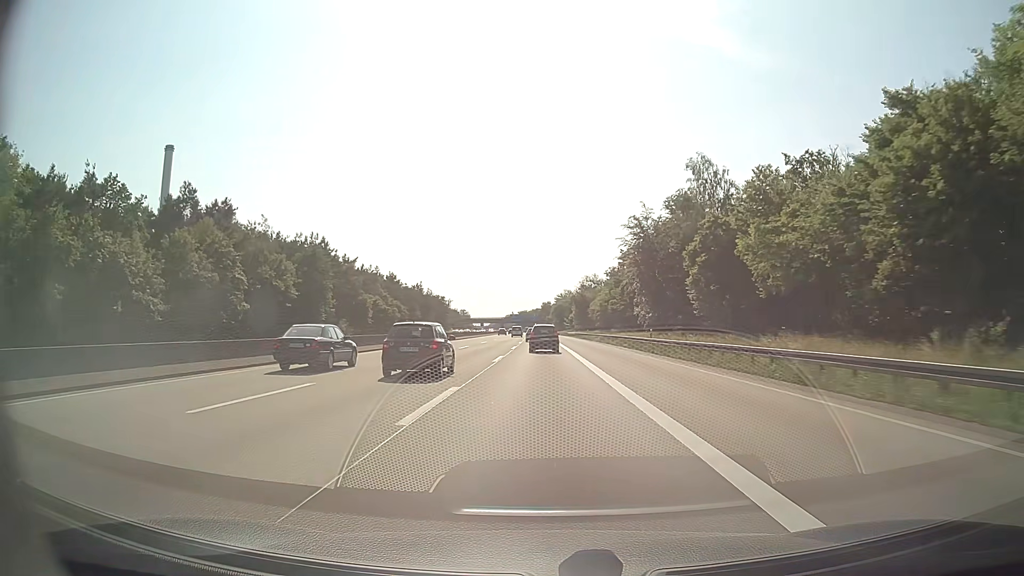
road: motorway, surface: asphalt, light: Day
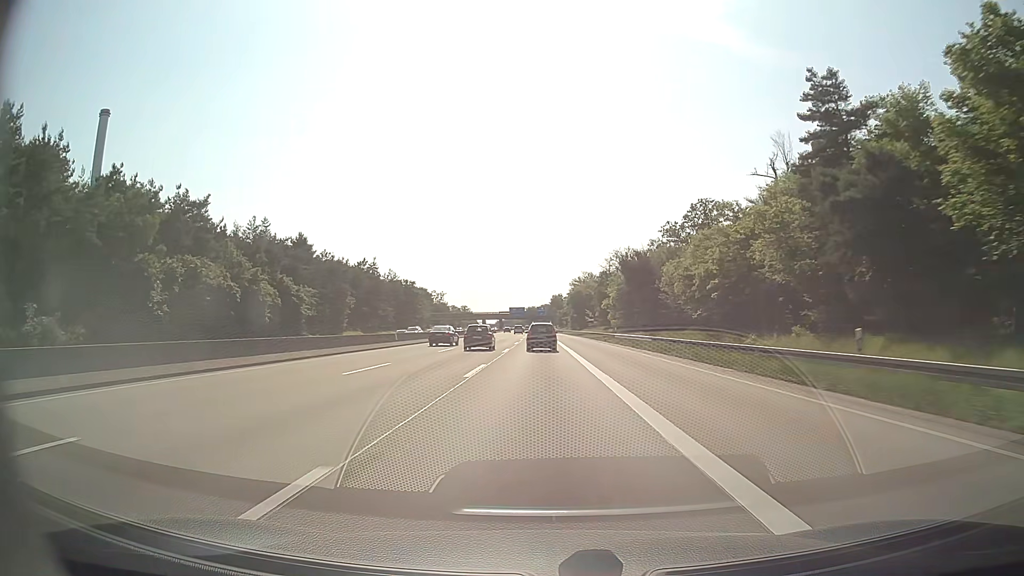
(-0.4, +81.3) m; -1°
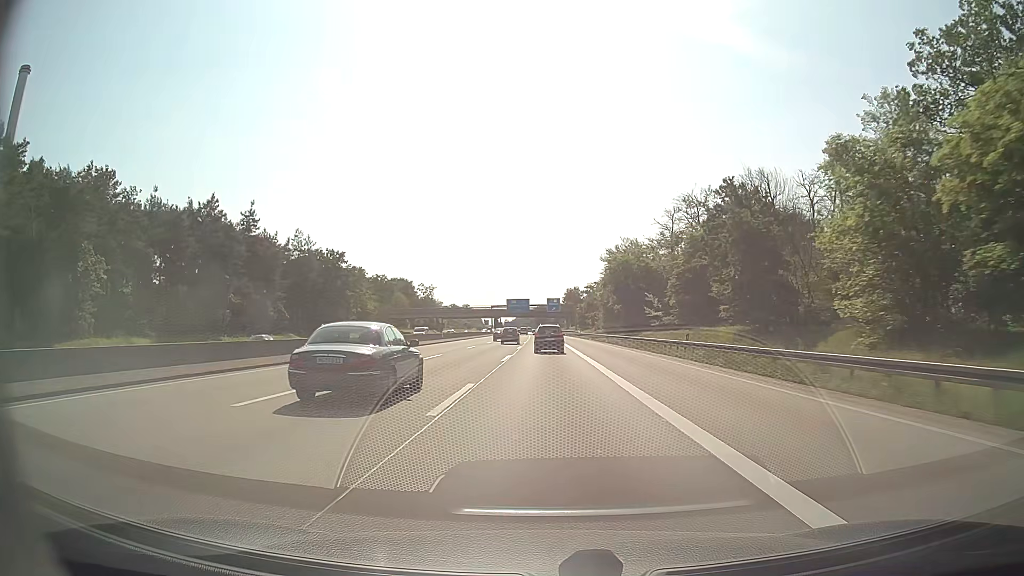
(-0.9, +80.3) m; -1°
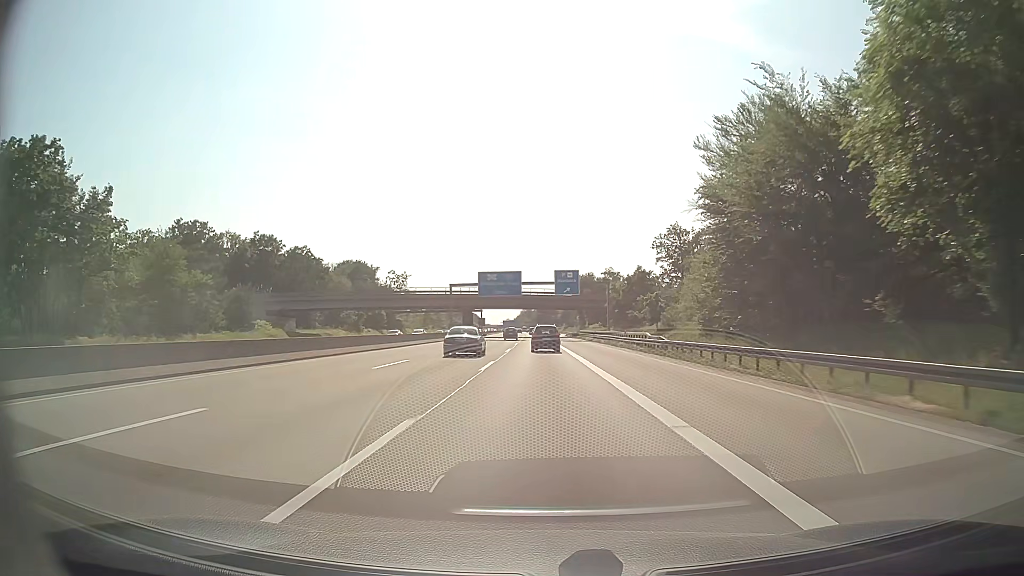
(0.0, +79.6) m; 0°
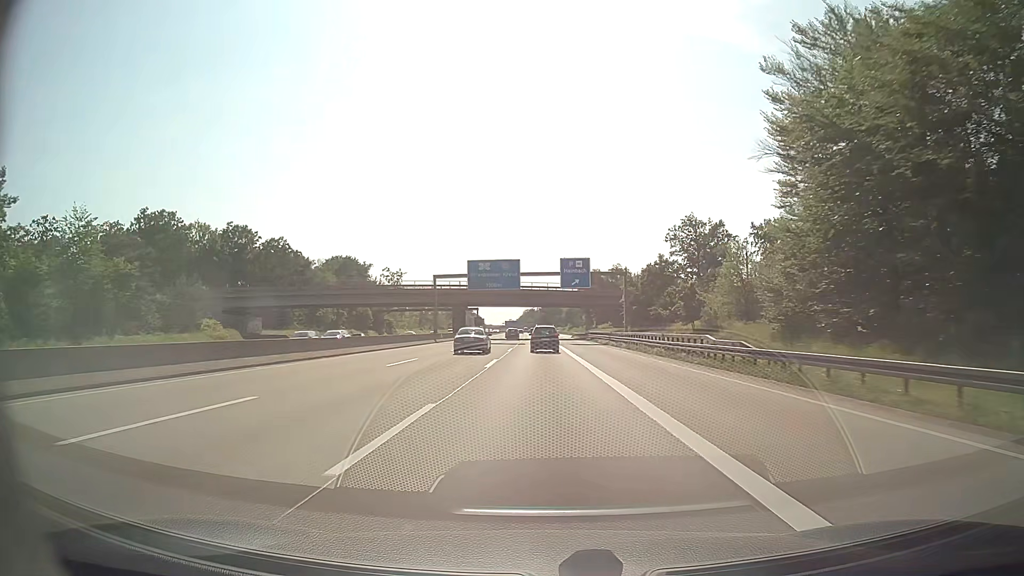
(0.0, +15.9) m; 0°
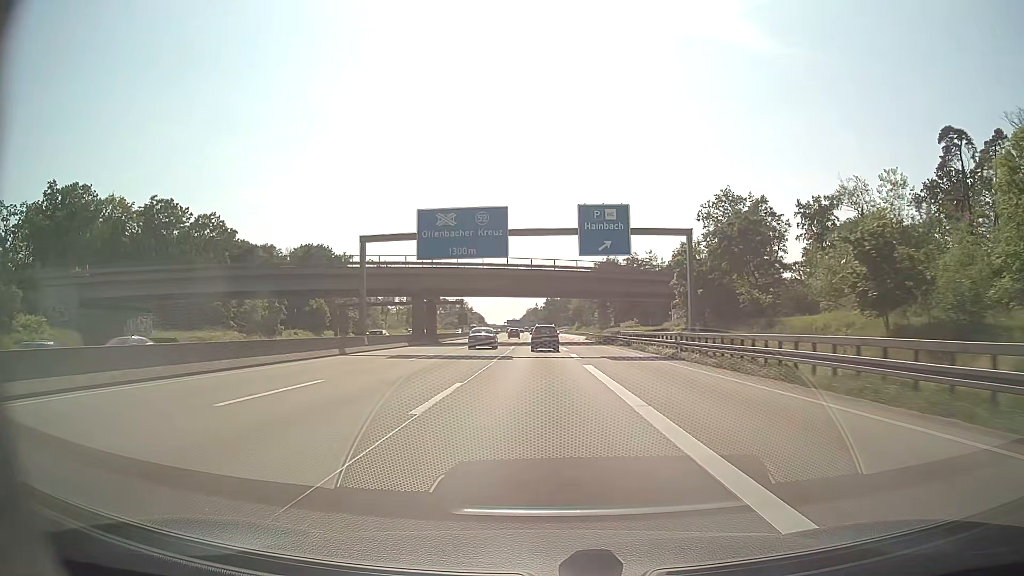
(-0.1, +31.8) m; 0°
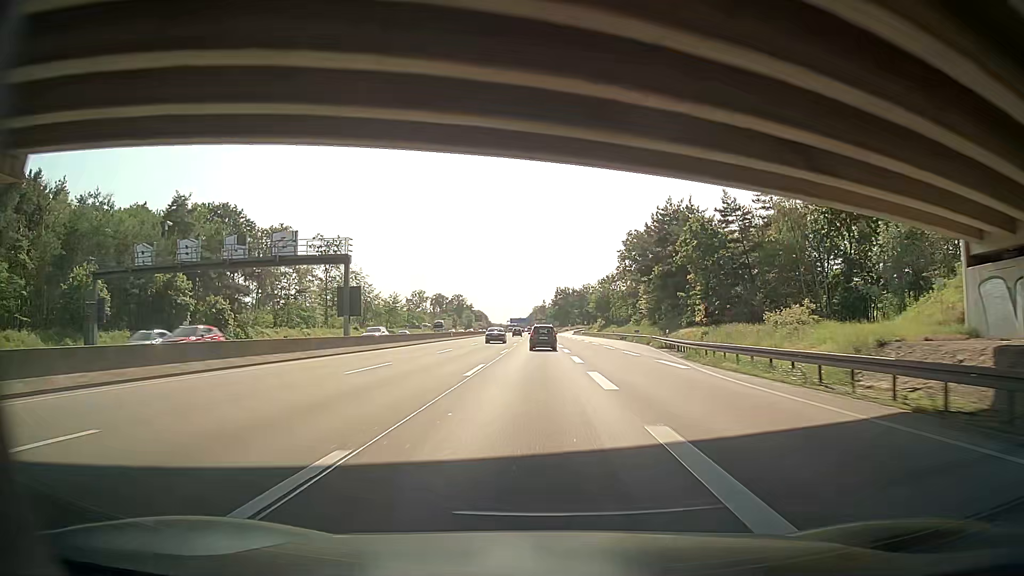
(-0.4, +64.1) m; -1°
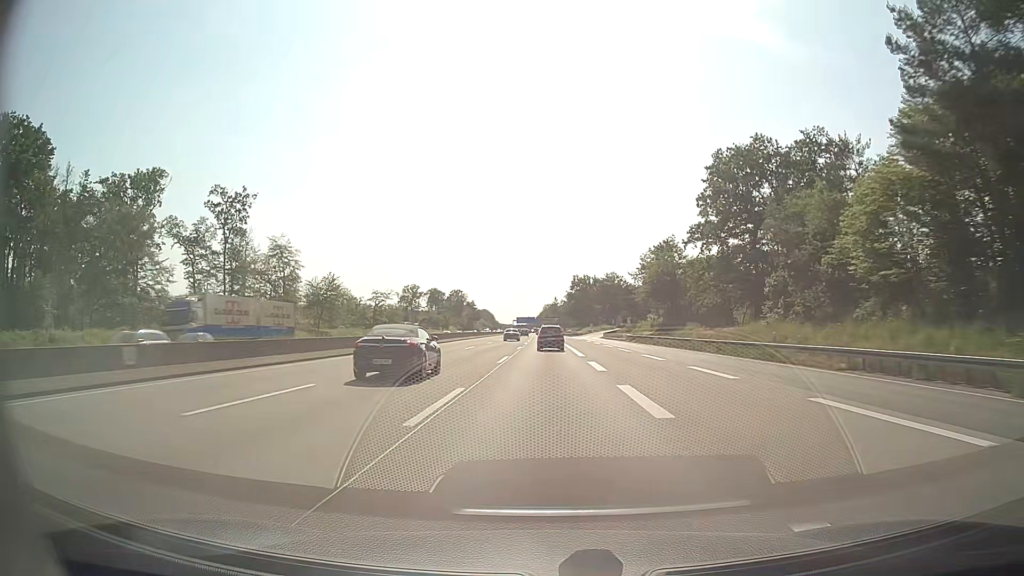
(-0.5, +64.8) m; -1°
(0, +10) (0, +20) (0, +30) (0, +40) (0, +50) (0, +60) (0, +70) (0, +80) (0, +90) (0, +100) m
